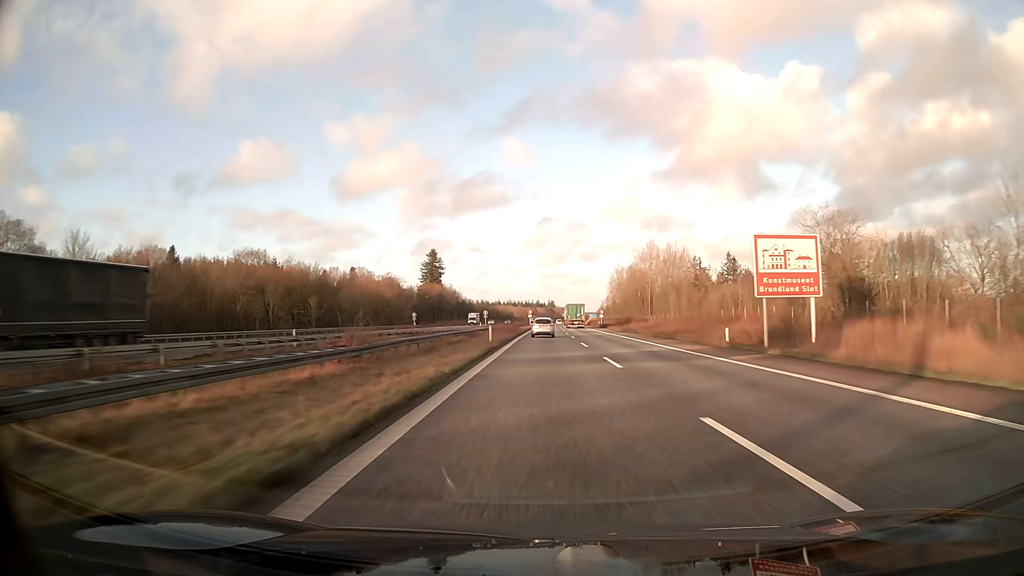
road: motorway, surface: asphalt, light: Day
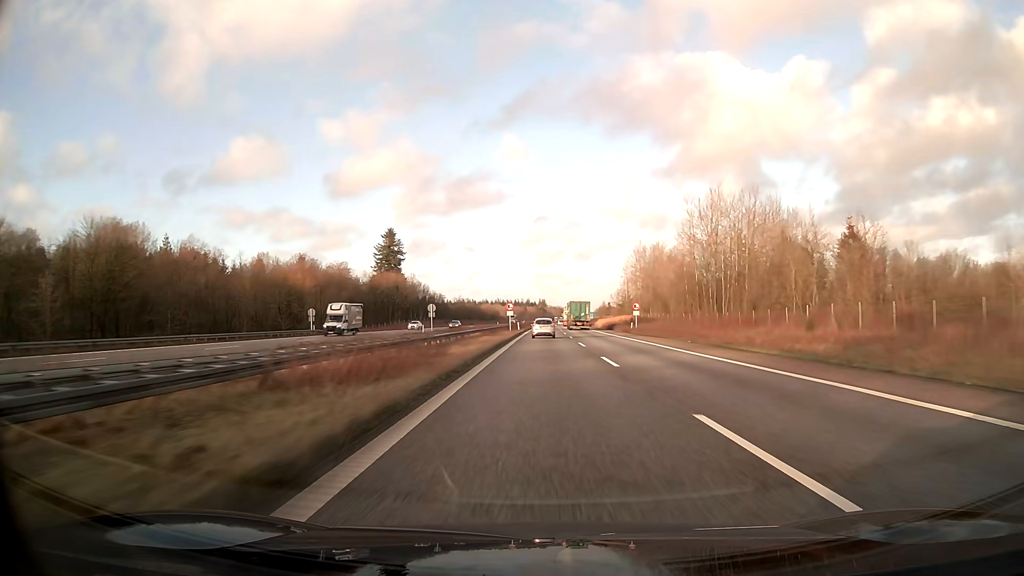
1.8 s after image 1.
(+0.4, +59.4) m; +1°
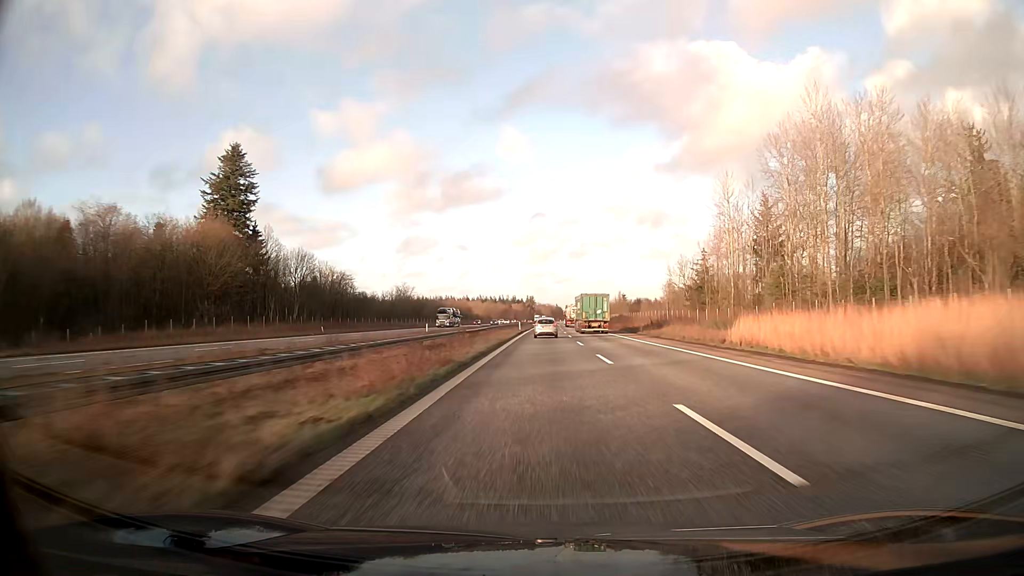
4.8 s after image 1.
(+0.9, +98.8) m; +1°
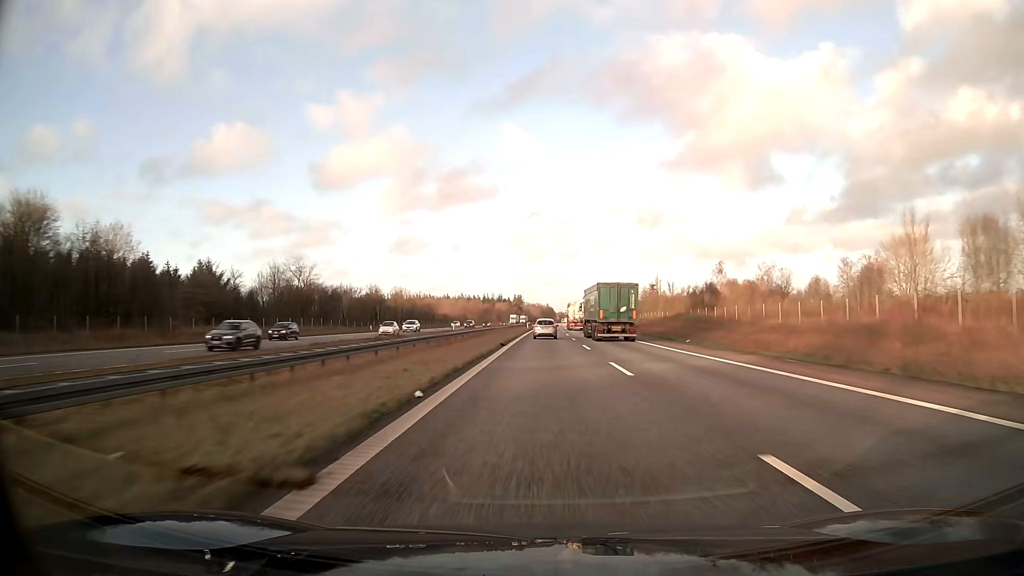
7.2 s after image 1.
(+0.5, +79.1) m; +1°
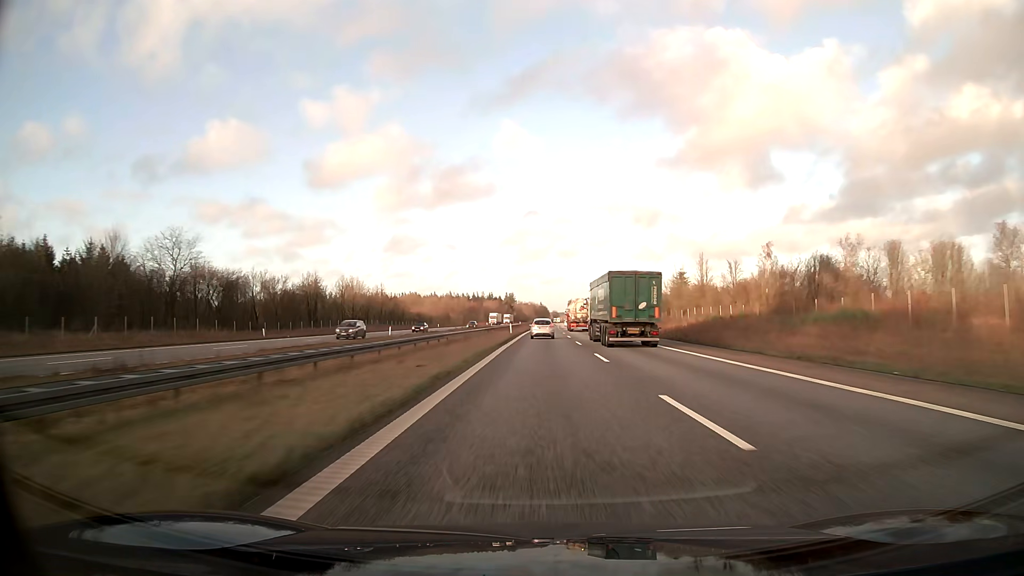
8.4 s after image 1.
(+0.2, +39.6) m; +1°
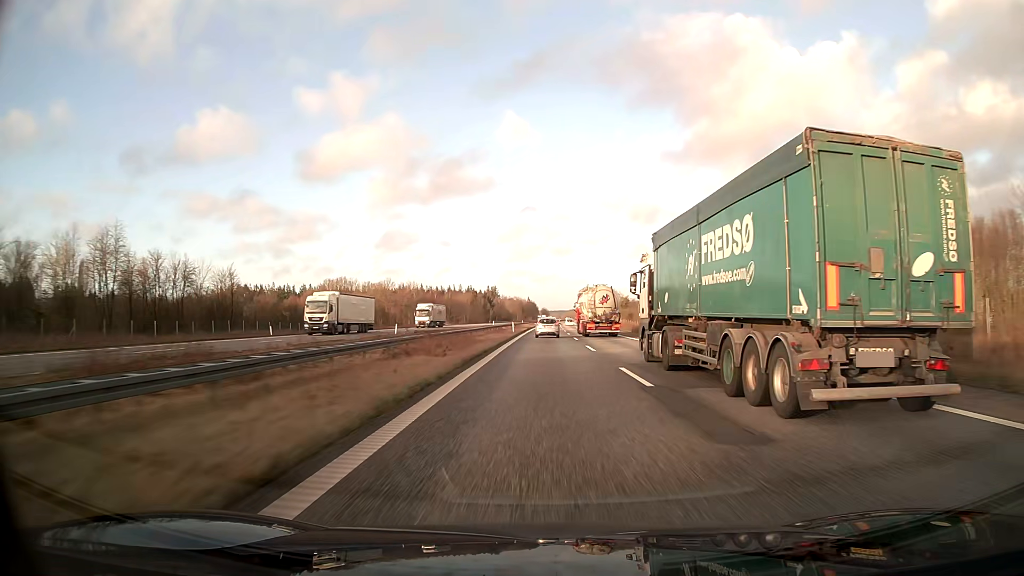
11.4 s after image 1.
(+0.8, +99.1) m; +1°
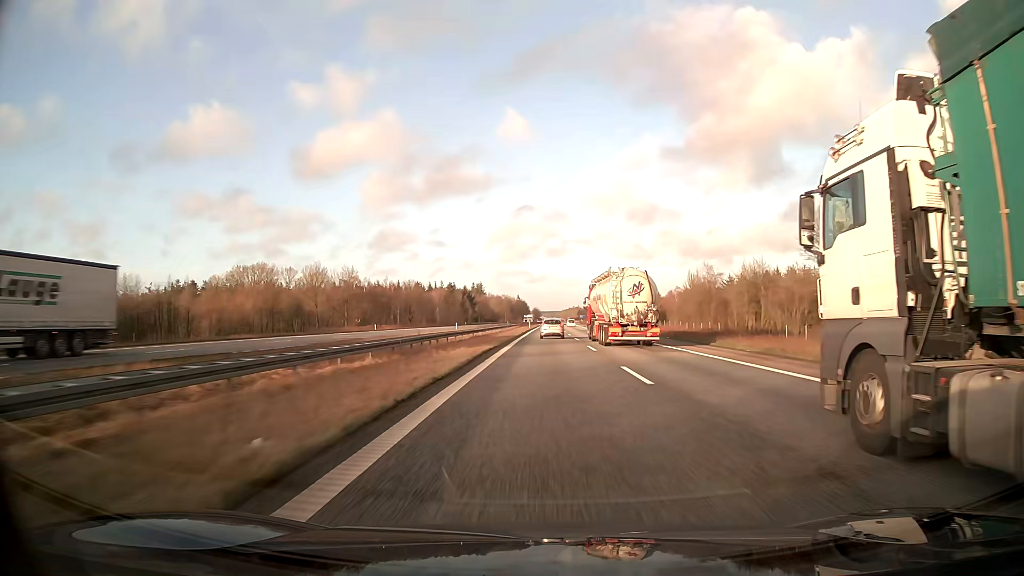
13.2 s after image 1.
(+0.3, +59.4) m; +1°
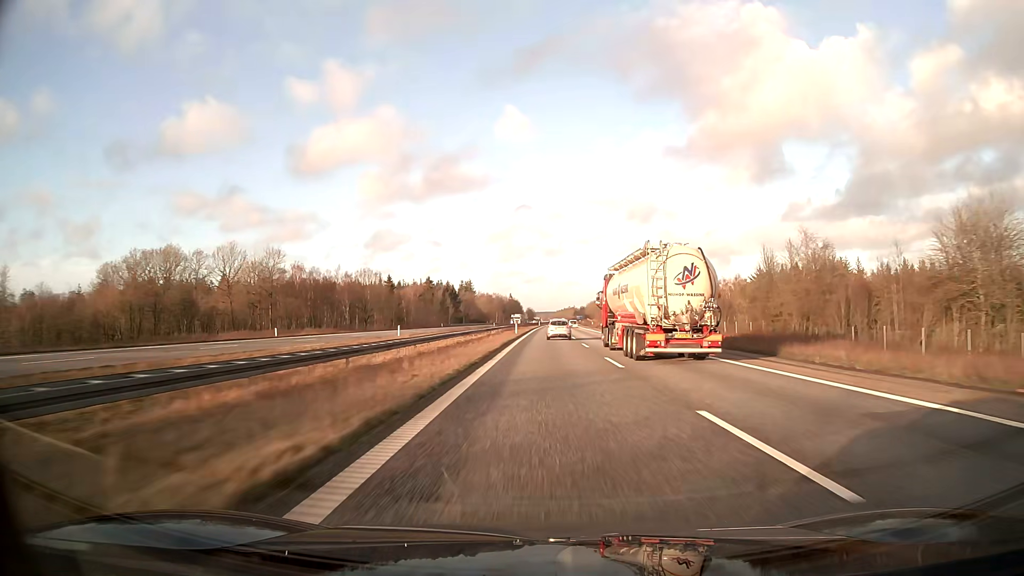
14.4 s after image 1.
(+0.2, +39.6) m; 0°
(0, +10) (0, +20) (0, +30) (0, +40) (0, +50) (+1, +60) (+1, +70) (+1, +80) (+1, +90) (+1, +100) m
